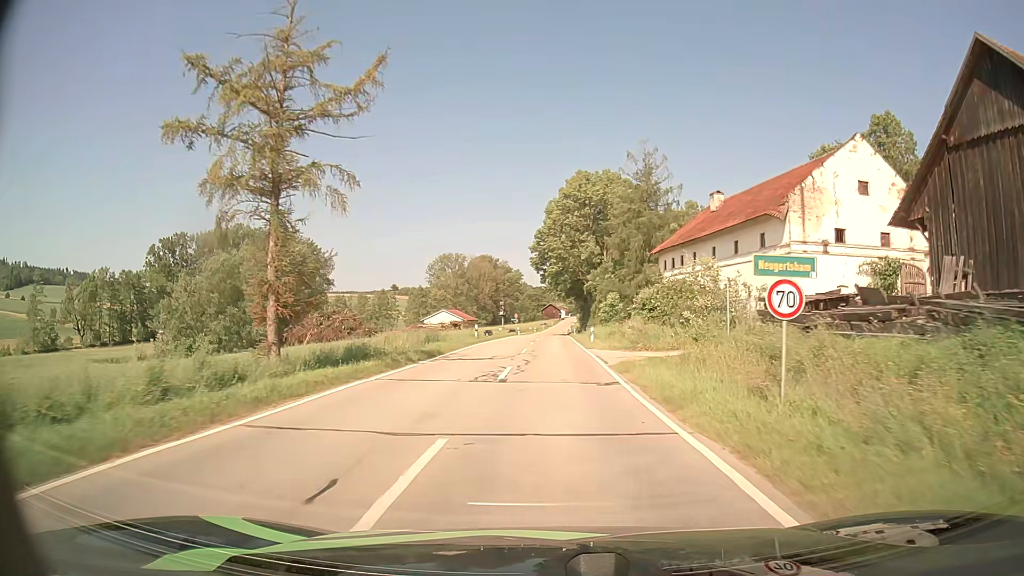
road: tertiary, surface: asphalt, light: Day
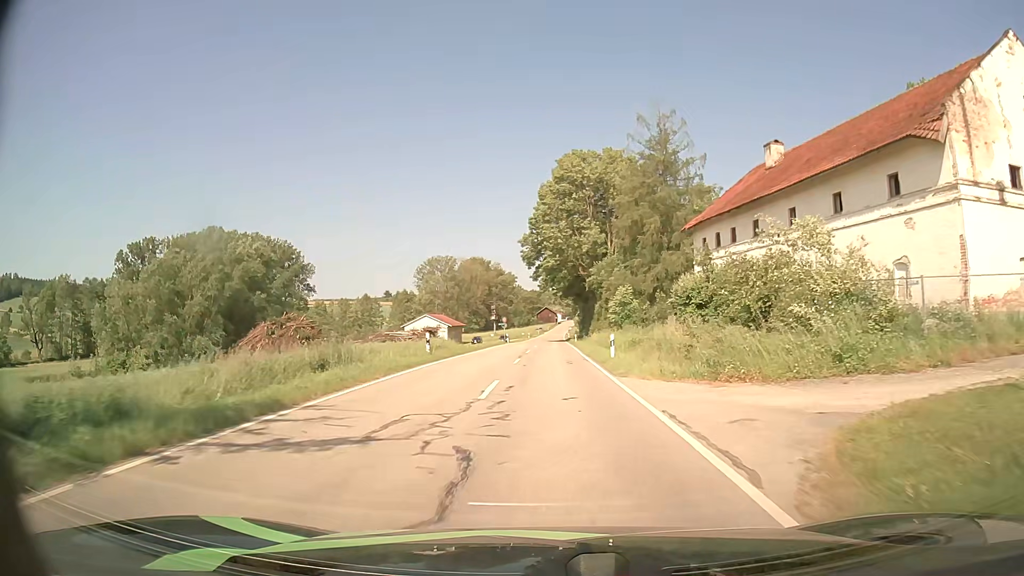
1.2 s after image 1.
(+0.1, +15.7) m; +1°
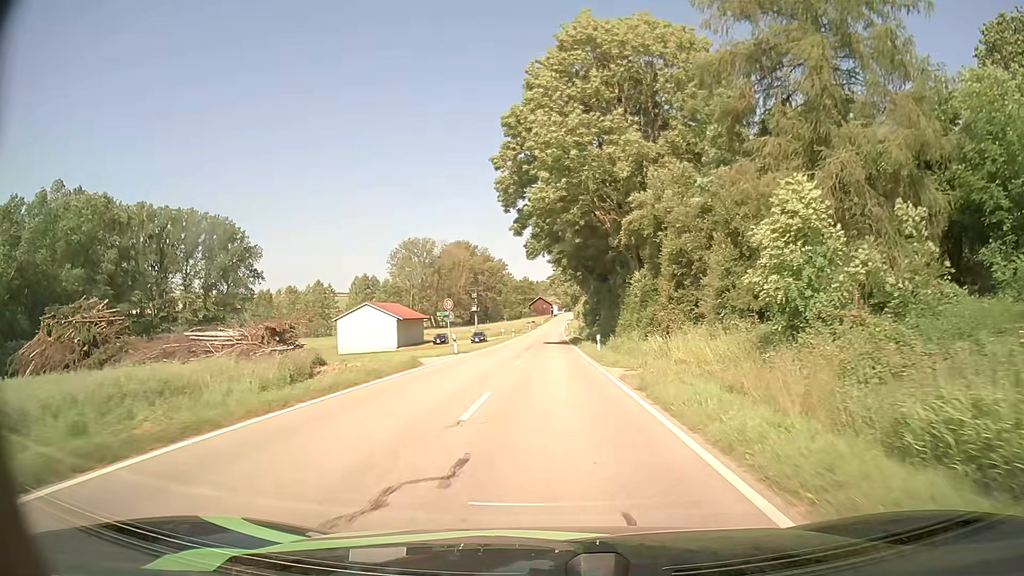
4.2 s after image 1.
(+0.1, +39.1) m; +1°
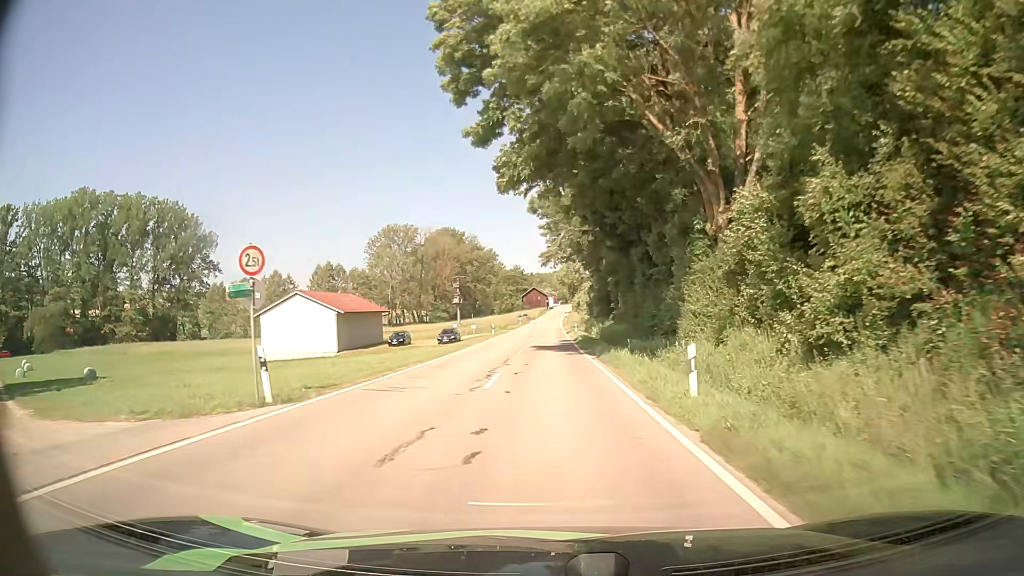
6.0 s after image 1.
(+0.1, +23.9) m; 0°
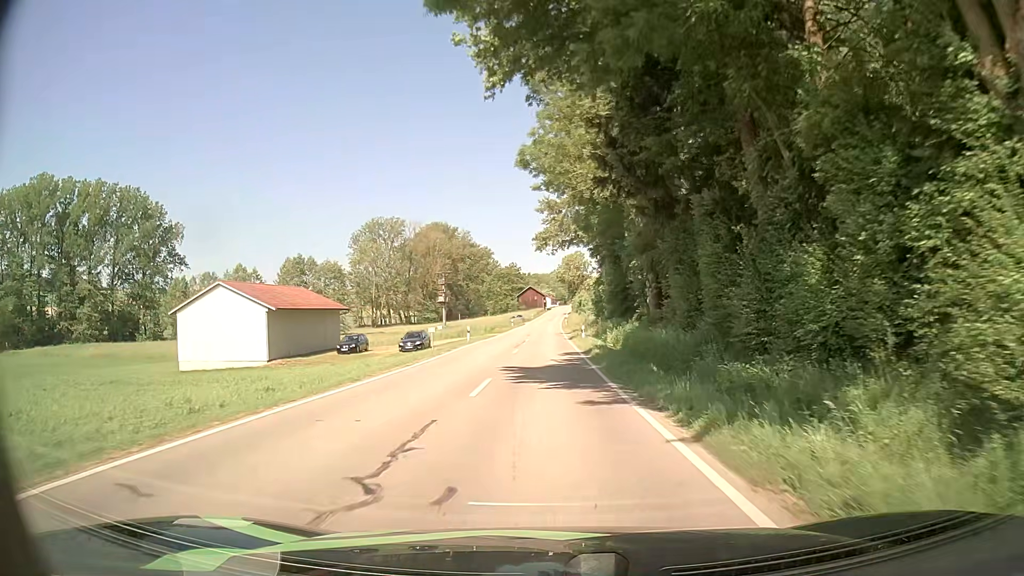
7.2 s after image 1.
(+0.1, +16.3) m; 0°
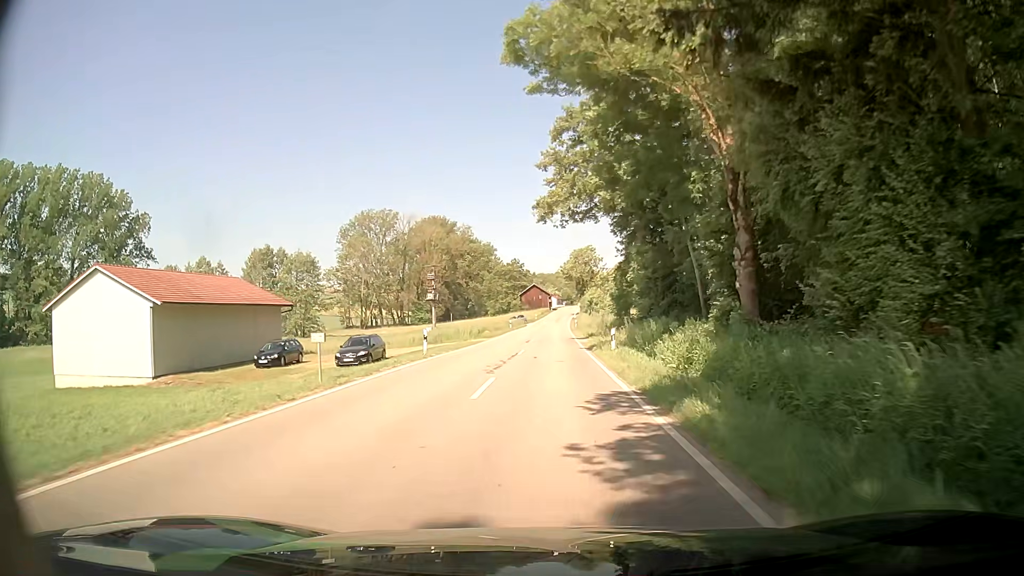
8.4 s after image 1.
(0.0, +16.5) m; 0°
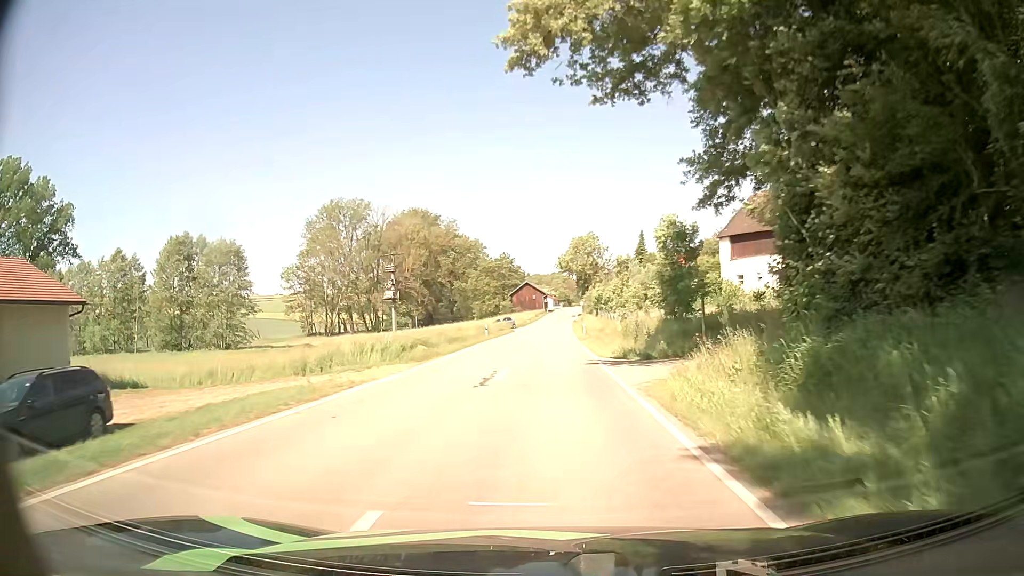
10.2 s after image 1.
(0.0, +25.1) m; 0°
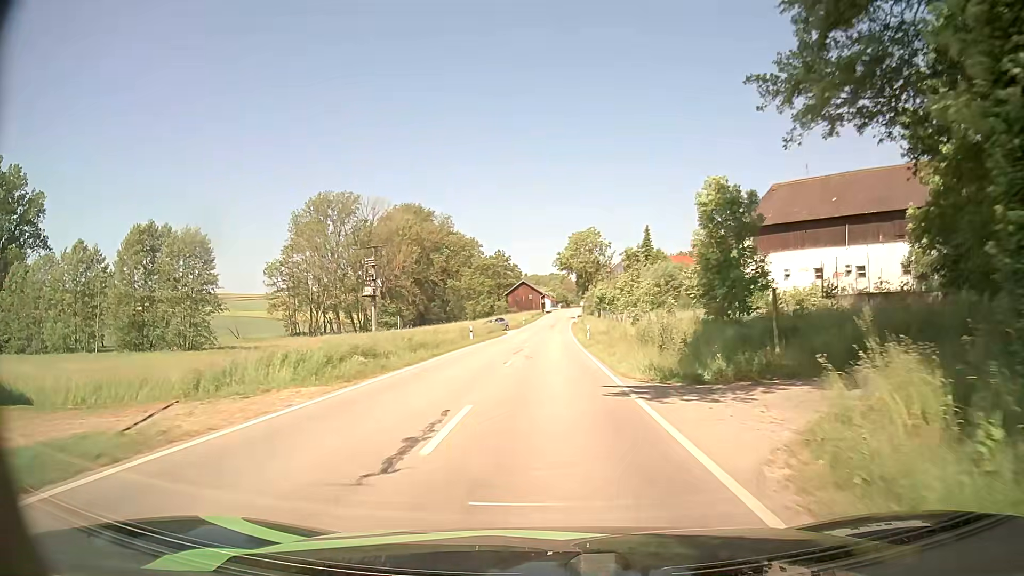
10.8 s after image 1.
(+0.1, +8.4) m; 0°
(0, +10) (0, +20) (+1, +30) (+1, +40) (+1, +50) (+1, +60) (+2, +70) (+2, +80) (+3, +90) (+3, +100) m
